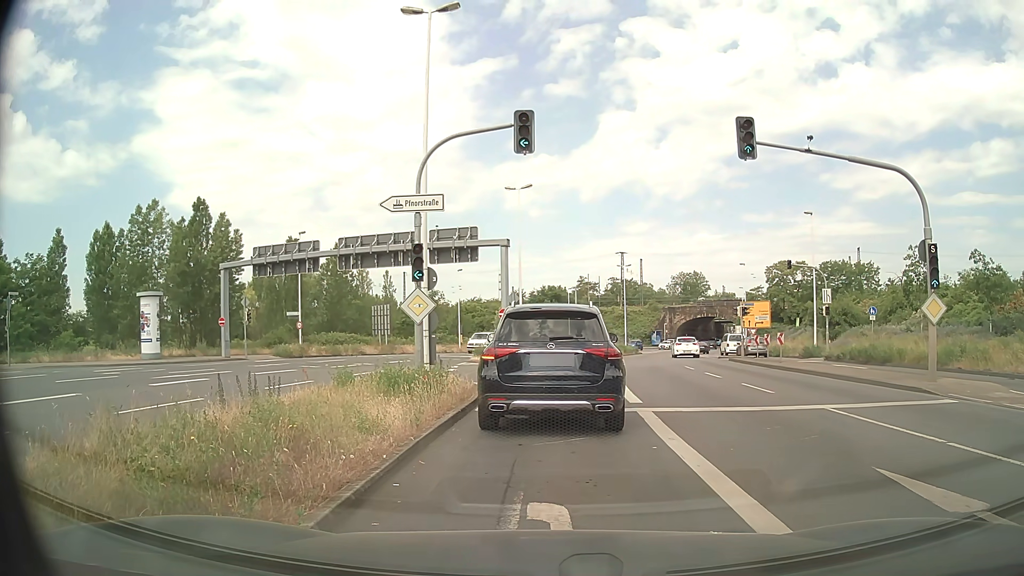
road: primary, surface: asphalt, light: Day
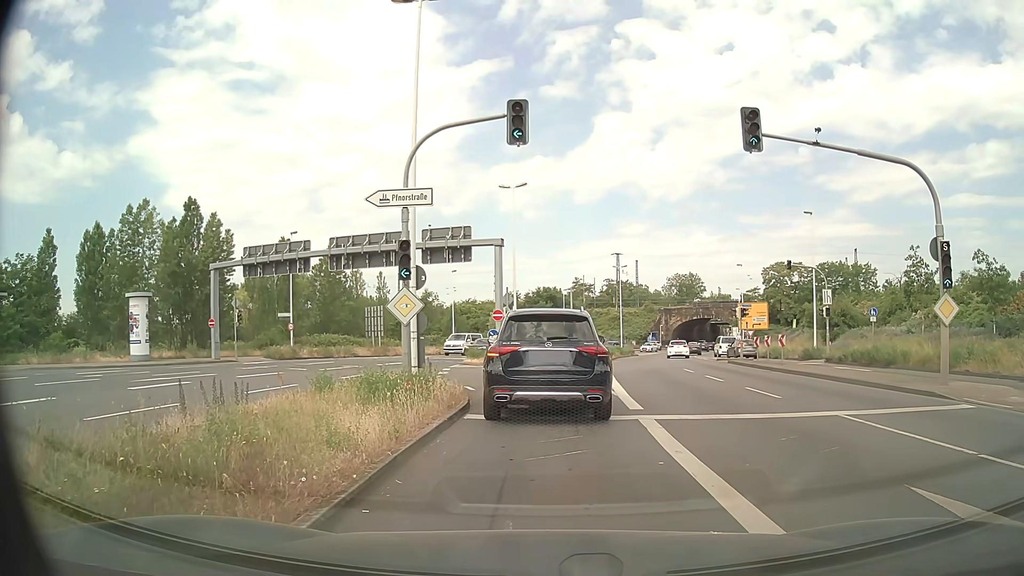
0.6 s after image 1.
(0.0, +0.9) m; -1°
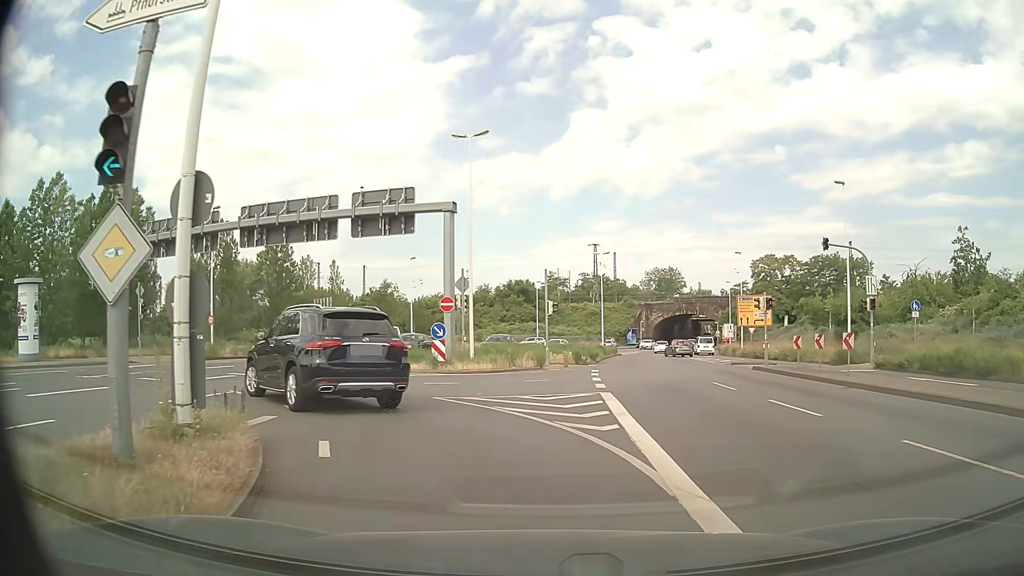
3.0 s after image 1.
(+0.4, +9.8) m; +3°
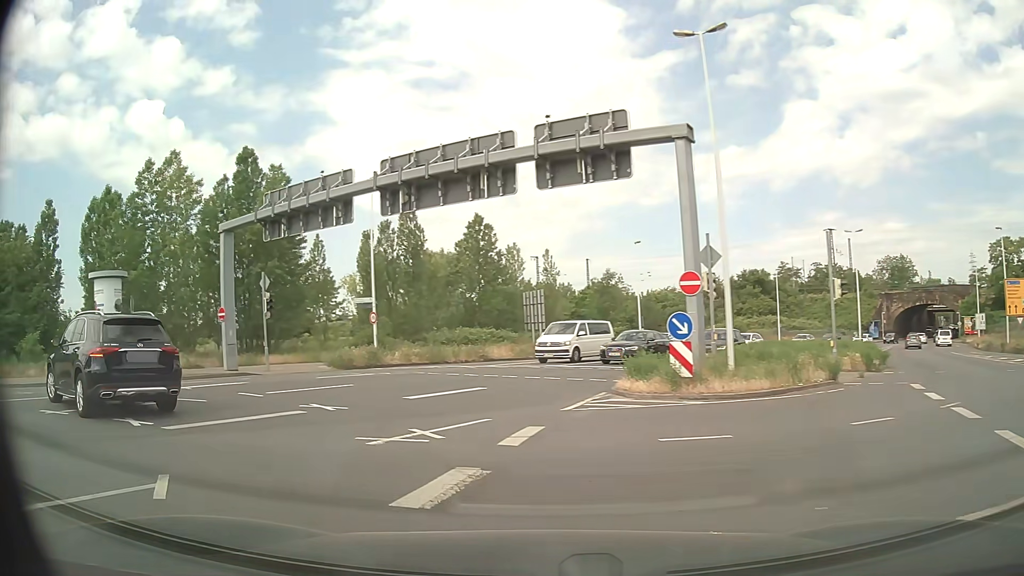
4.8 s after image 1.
(-1.1, +10.1) m; -19°
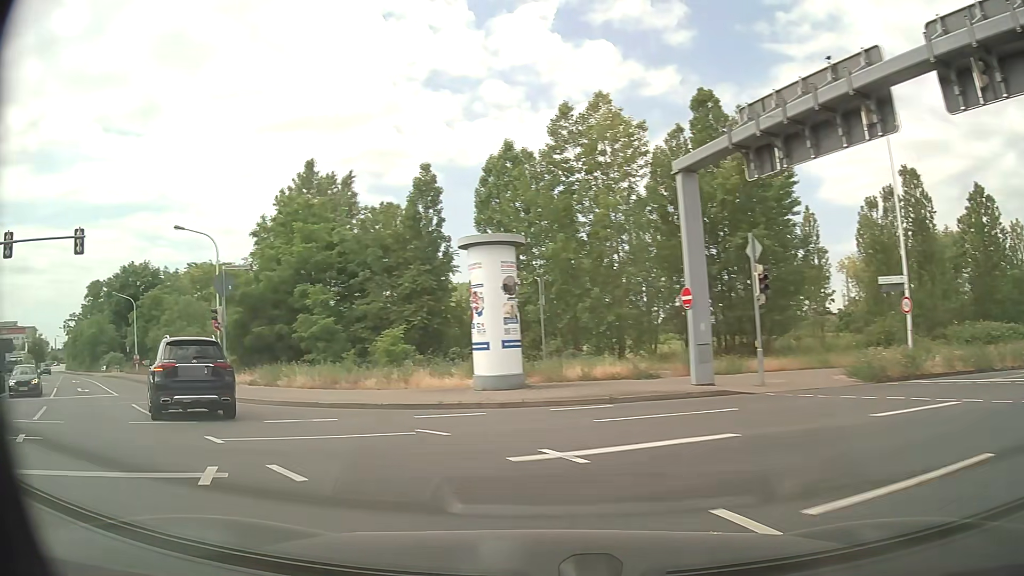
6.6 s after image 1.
(-3.6, +10.4) m; -40°
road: primary_link
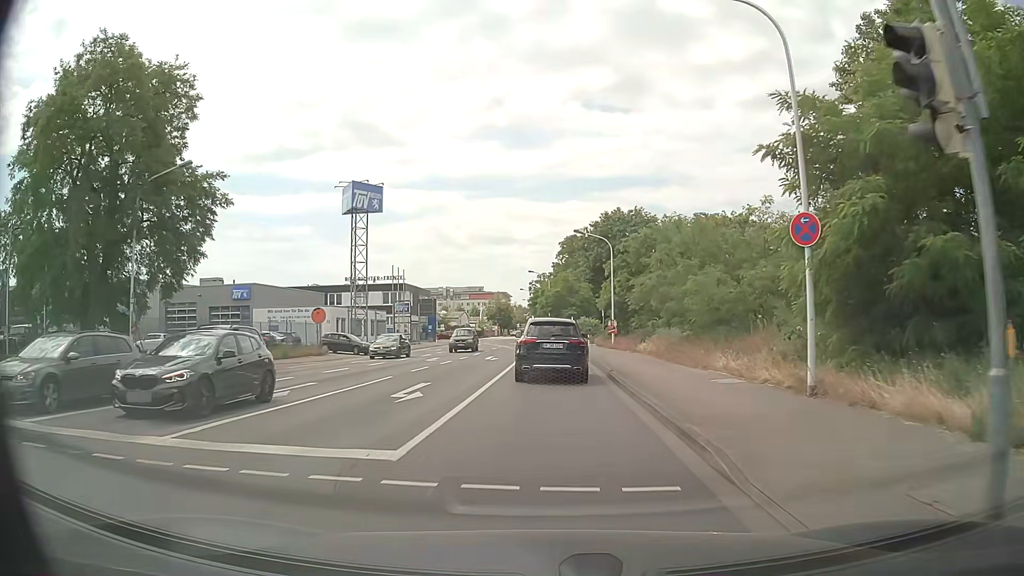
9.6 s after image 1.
(-10.6, +19.7) m; -44°
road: tertiary
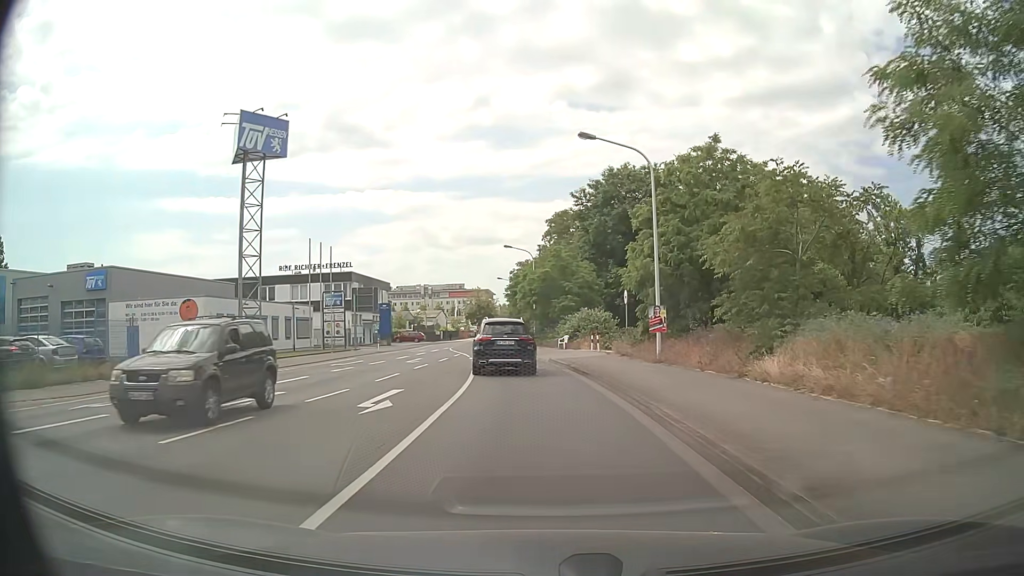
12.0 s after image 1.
(+0.2, +21.9) m; +1°
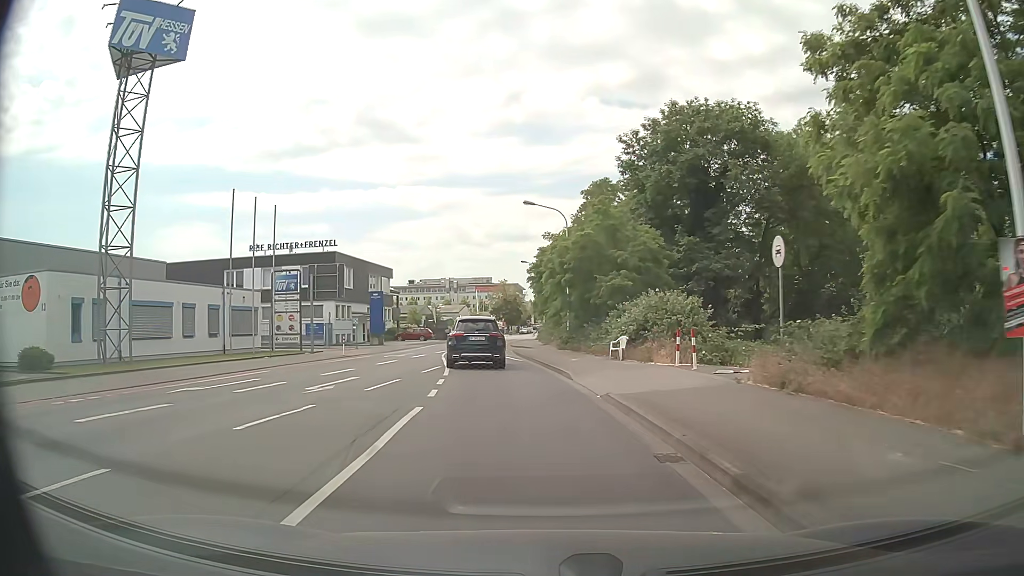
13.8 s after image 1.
(-0.3, +17.2) m; -3°
(0, +10) (-1, +20) (-2, +30) (-4, +40) (-4, +50) (-4, +60) (-4, +70) (-3, +80) (-3, +90) (-2, +100) m
